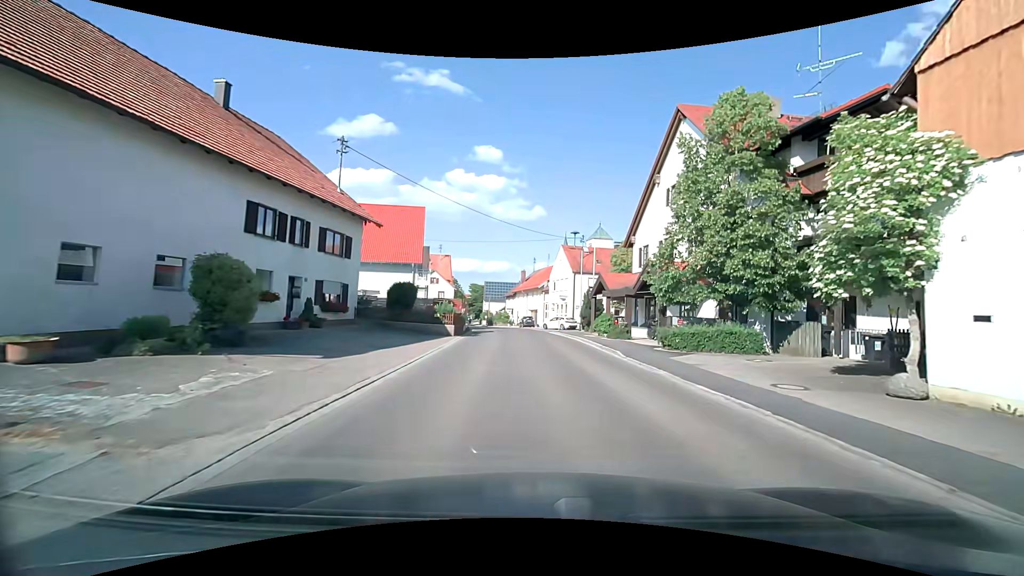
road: secondary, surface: asphalt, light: Day
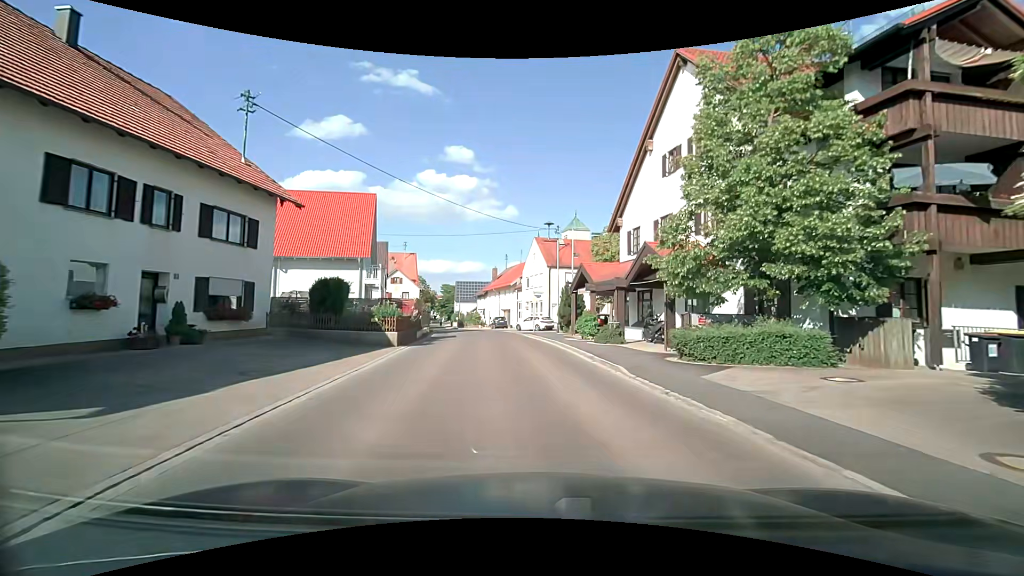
(+0.2, +5.8) m; +4°
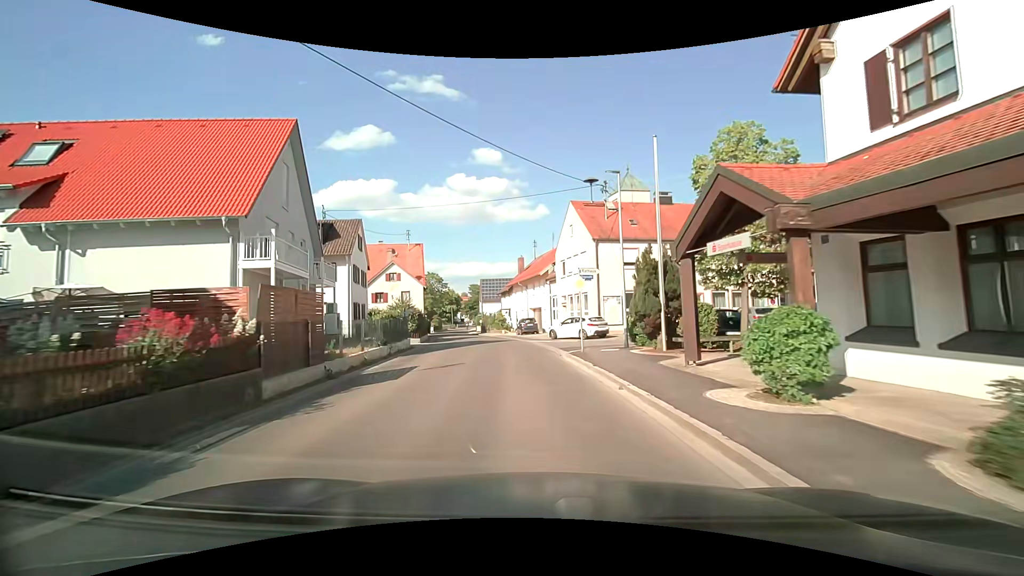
(-0.6, +17.3) m; -5°
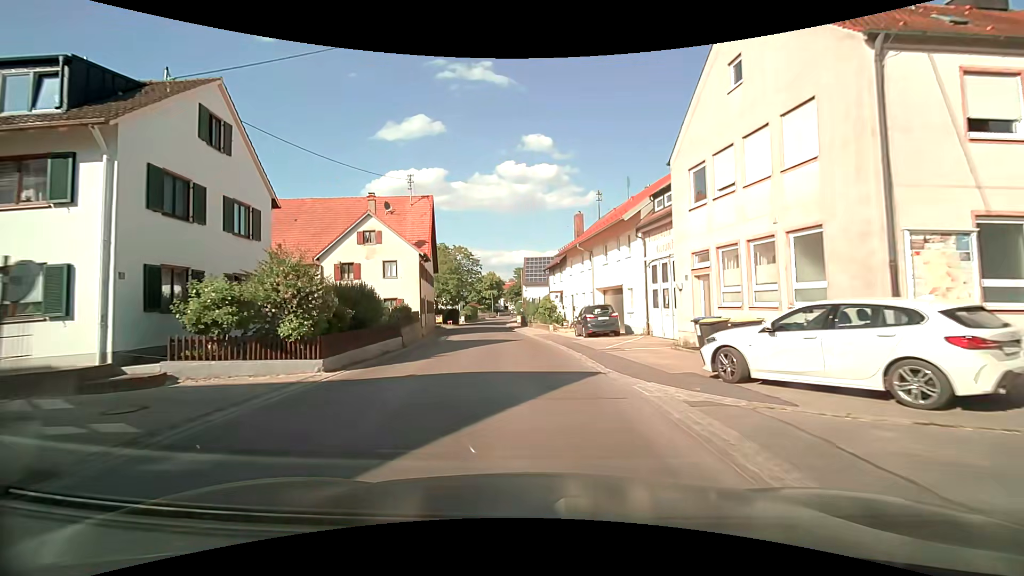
(-1.2, +23.2) m; -5°
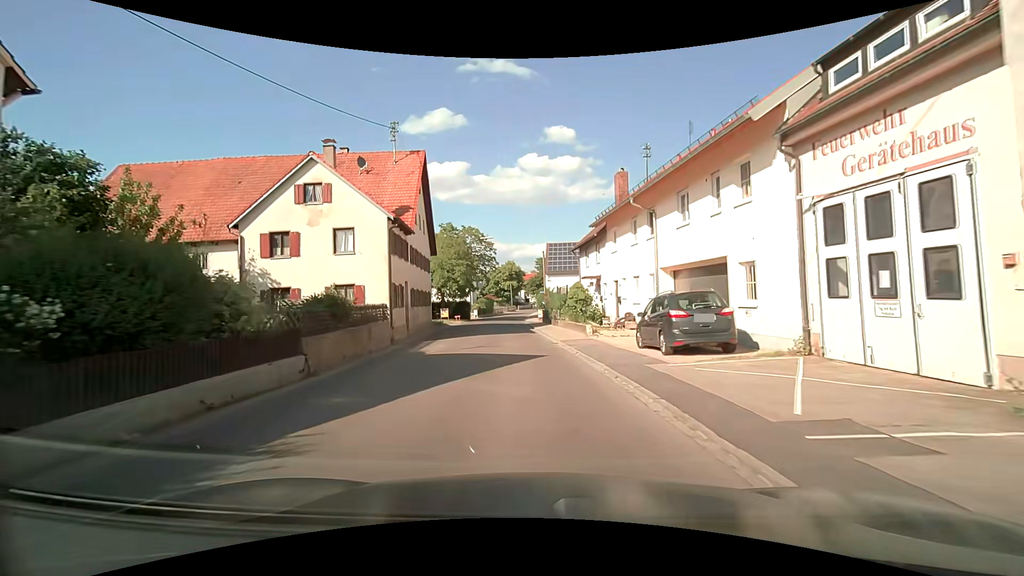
(-0.3, +12.0) m; -3°
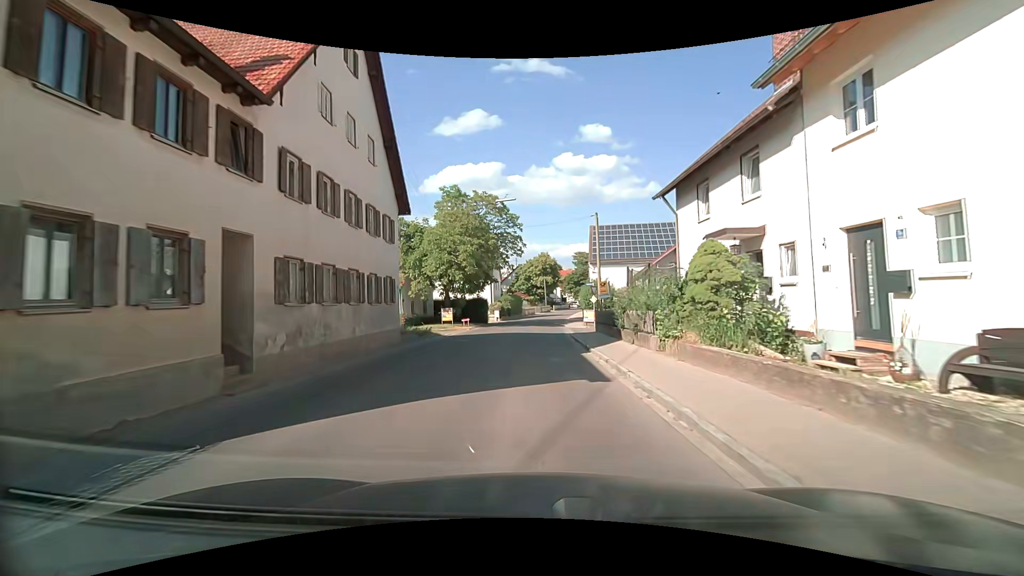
(-0.7, +18.8) m; -4°
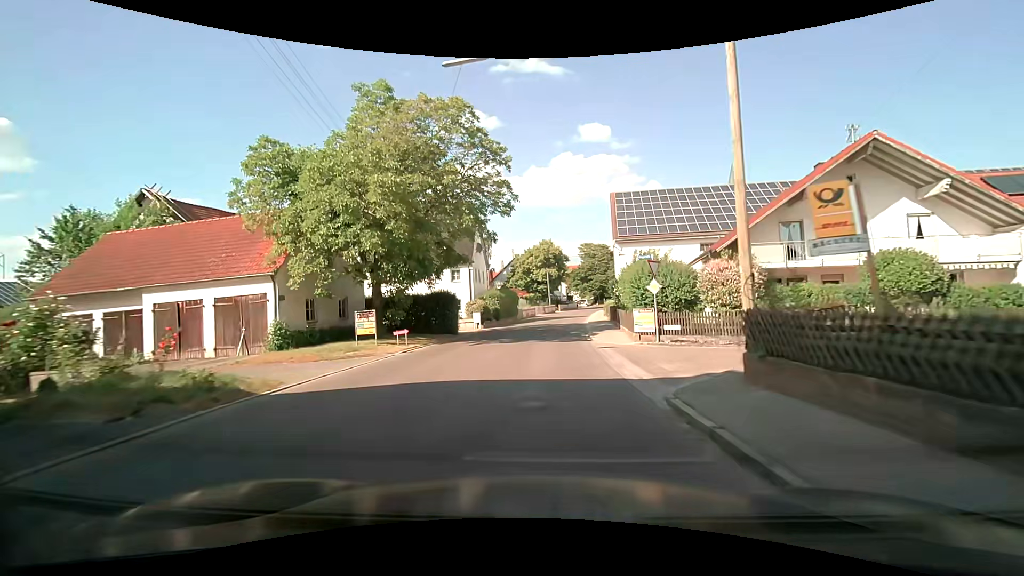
(-0.1, +19.8) m; +1°
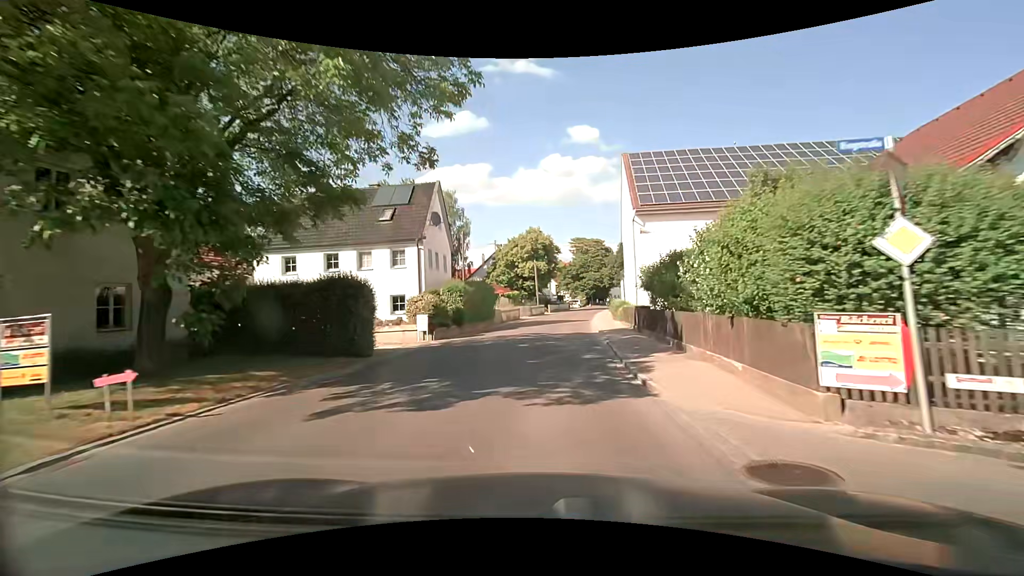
(-0.1, +13.6) m; 0°
(0, +10) (+1, +20) (+2, +30) (+3, +40) (+4, +50) (+5, +60) (+7, +70) (+9, +79) (+11, +89) (+14, +99) m
